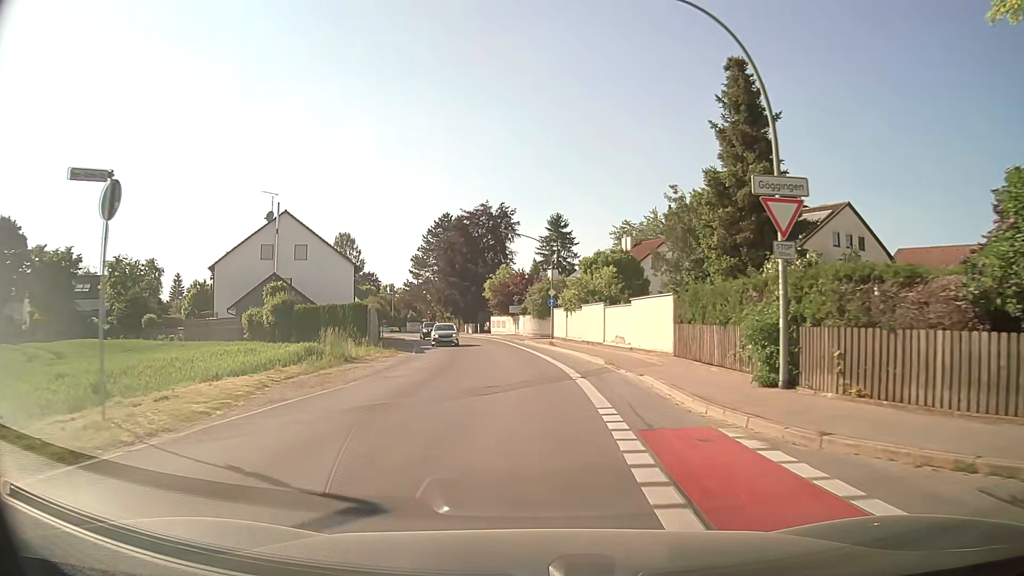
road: secondary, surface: asphalt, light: Day
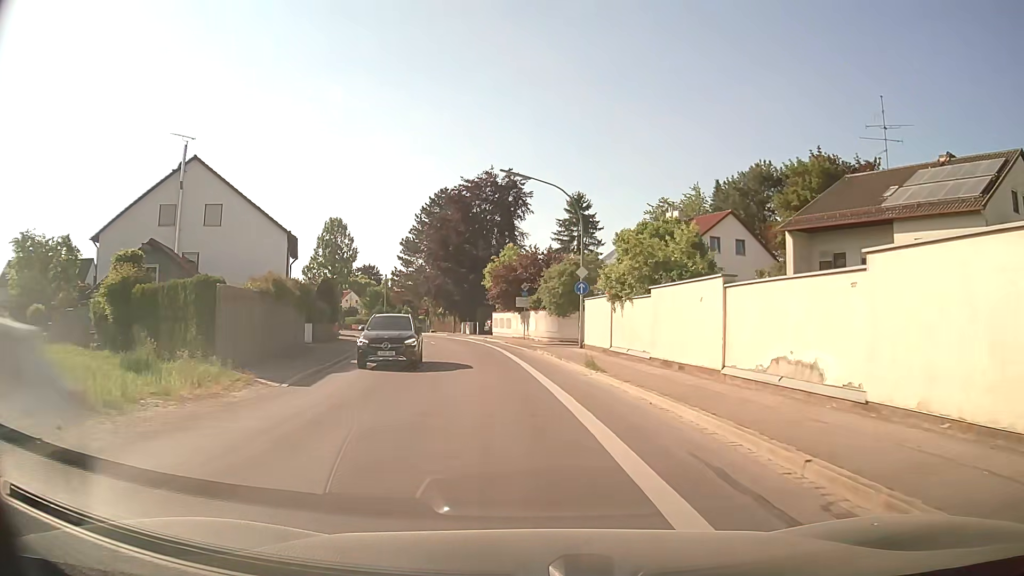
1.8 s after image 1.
(-0.1, +18.8) m; -1°
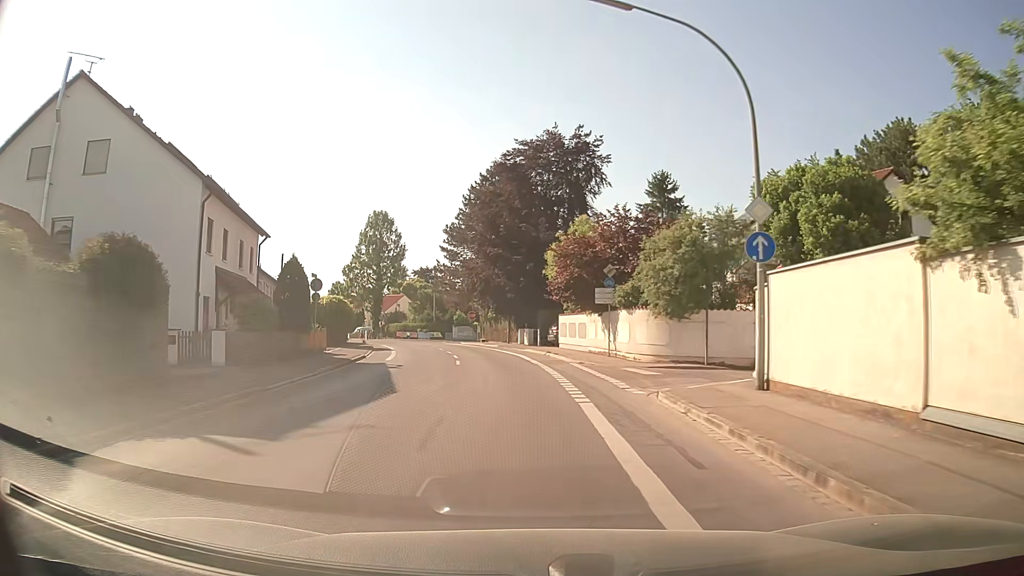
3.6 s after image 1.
(-0.8, +17.4) m; -6°
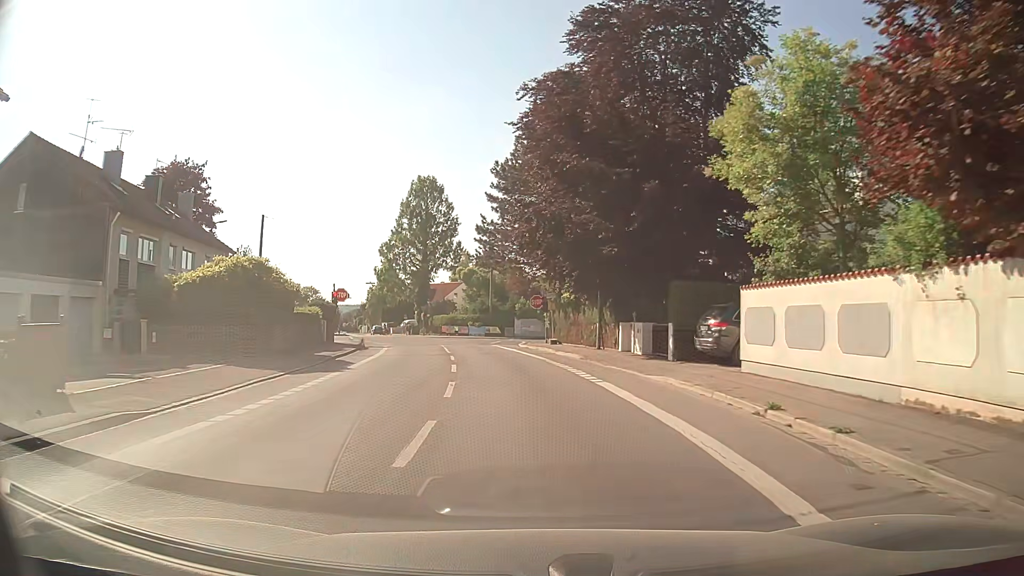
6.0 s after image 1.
(-1.6, +24.9) m; -7°
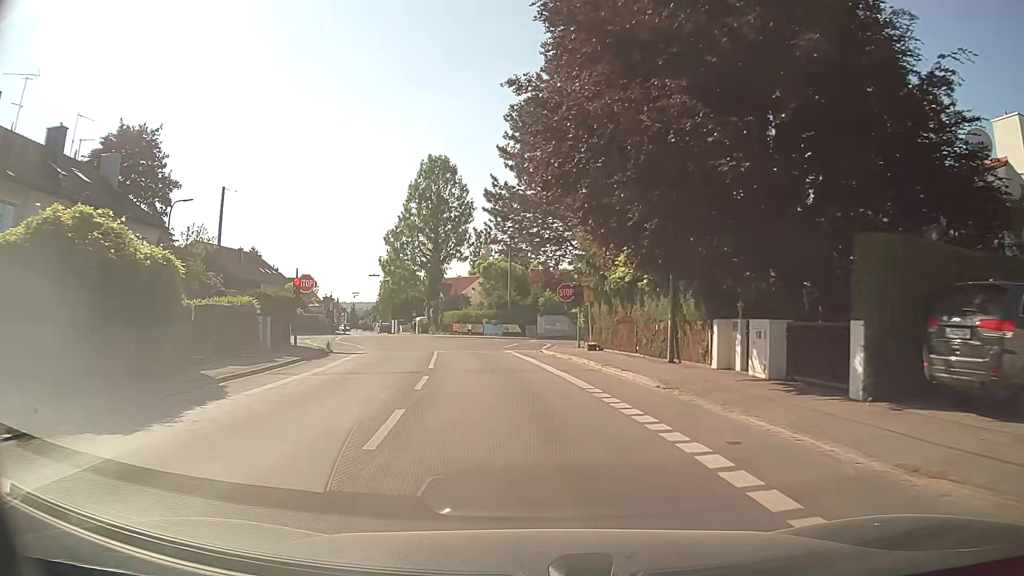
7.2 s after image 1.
(-0.1, +11.3) m; -2°
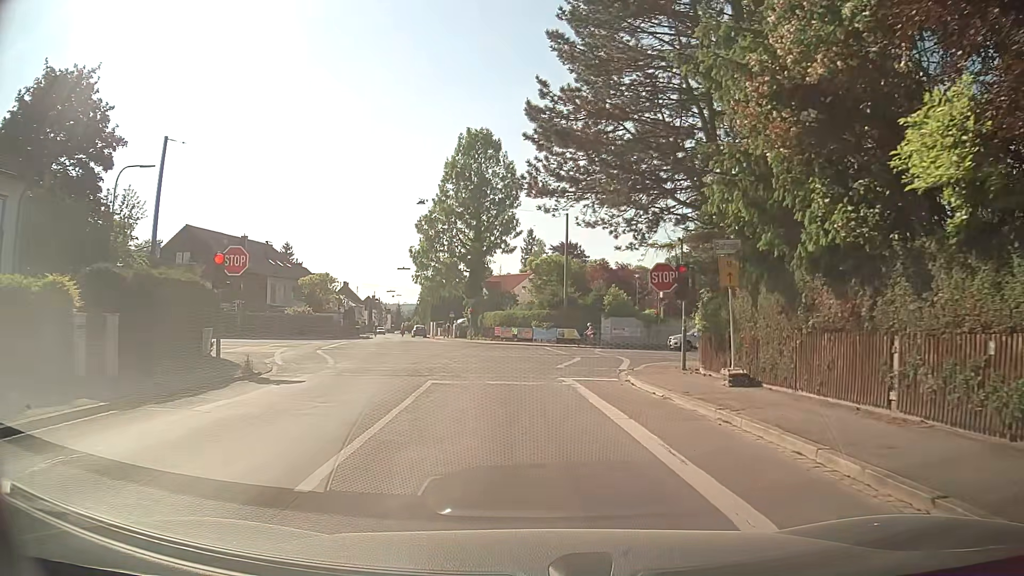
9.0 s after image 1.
(-0.5, +13.6) m; -4°
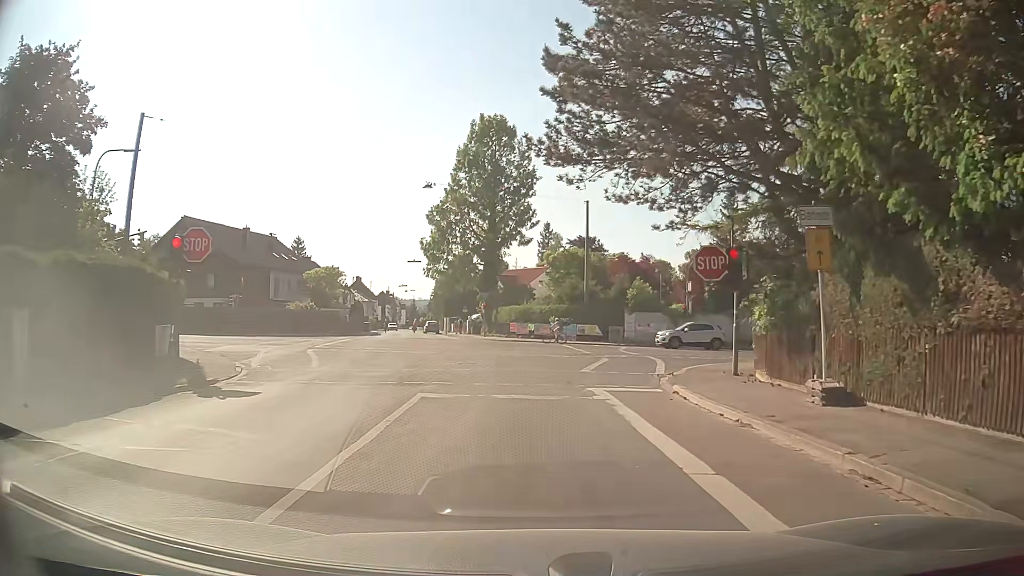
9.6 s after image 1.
(-0.1, +3.6) m; -2°
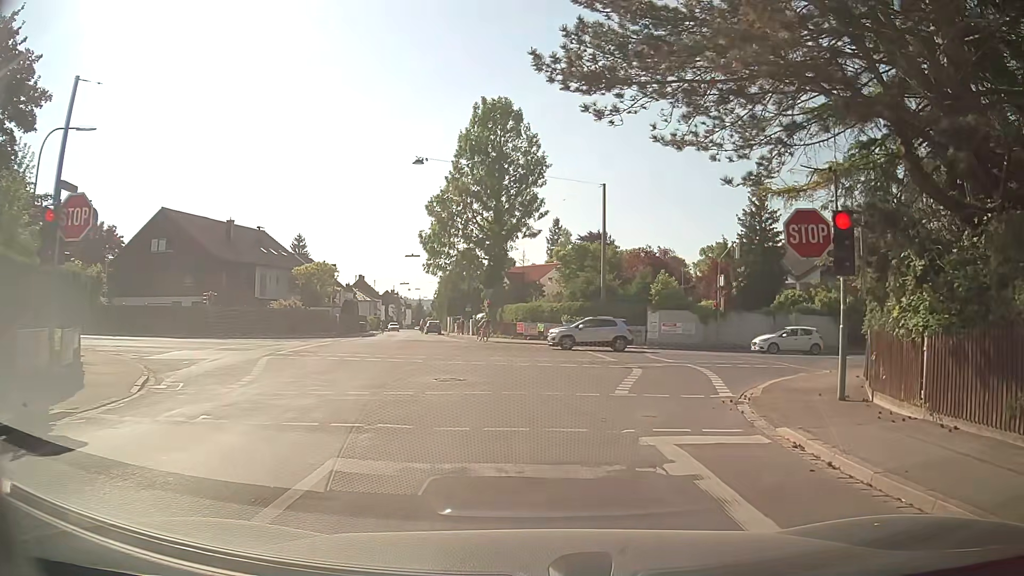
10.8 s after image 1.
(0.0, +5.5) m; -1°
